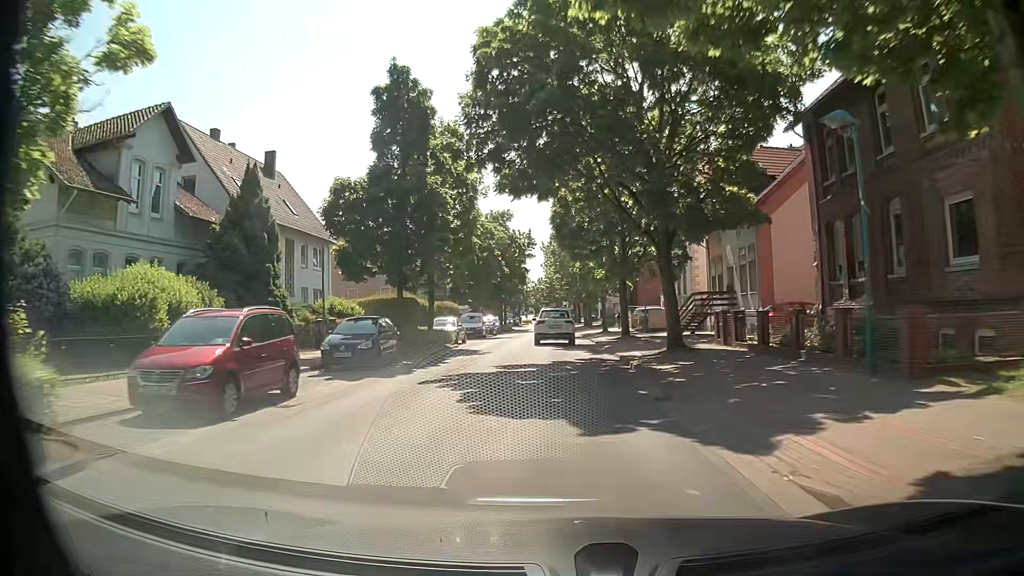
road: unclassified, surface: asphalt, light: Day
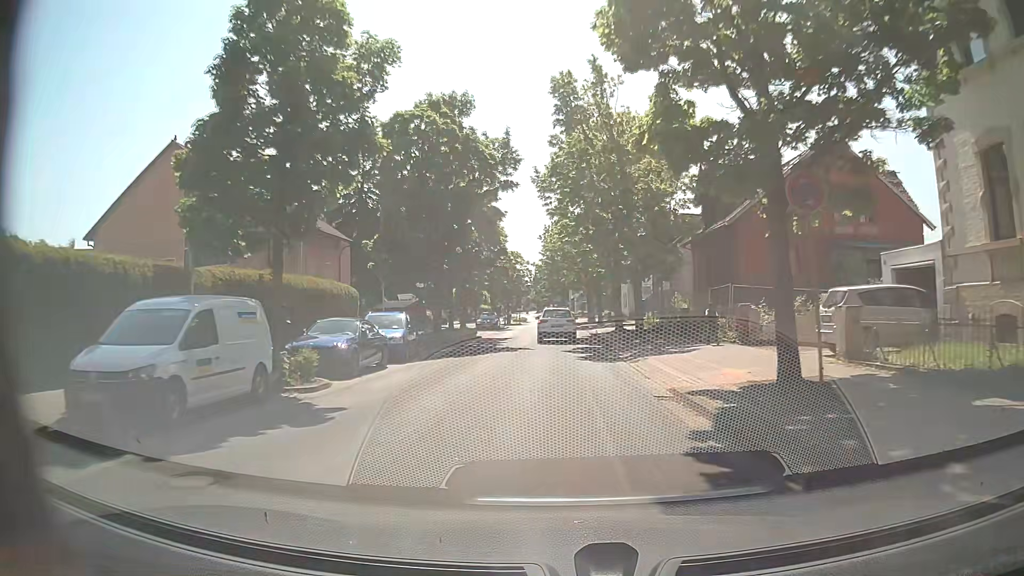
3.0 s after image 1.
(0.0, +38.1) m; -1°
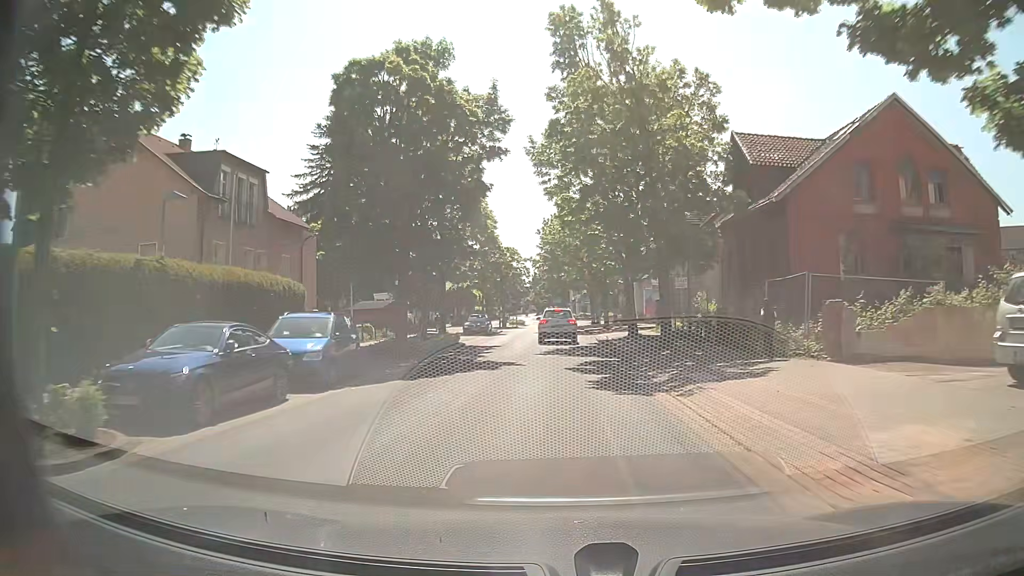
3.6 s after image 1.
(+0.1, +7.4) m; +1°
(0, +10) (0, +20) (0, +30) (0, +40) (0, +50) (0, +60) (+1, +70) (+1, +80) (+4, +89) (+11, +96) m
